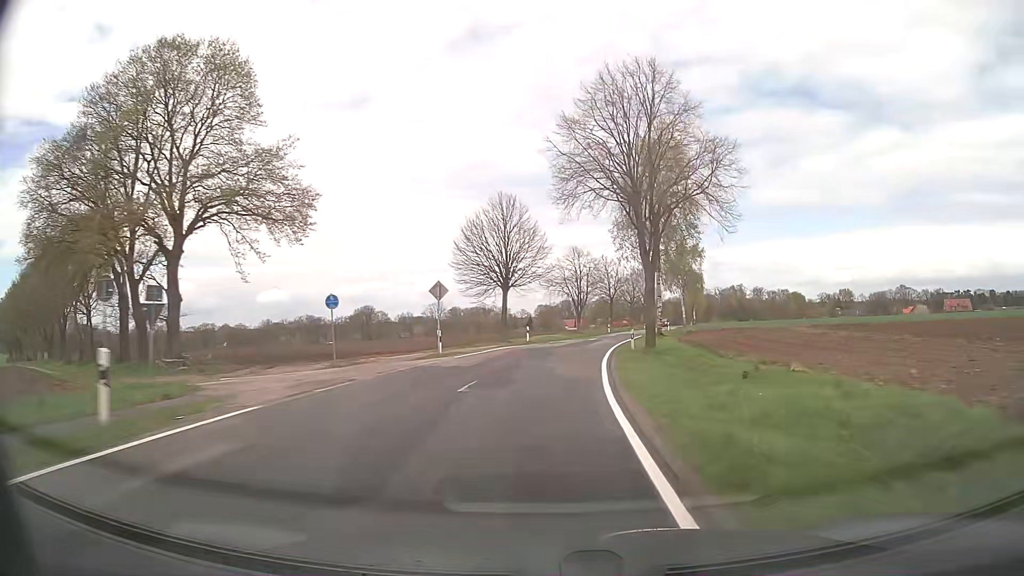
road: secondary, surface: asphalt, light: Day
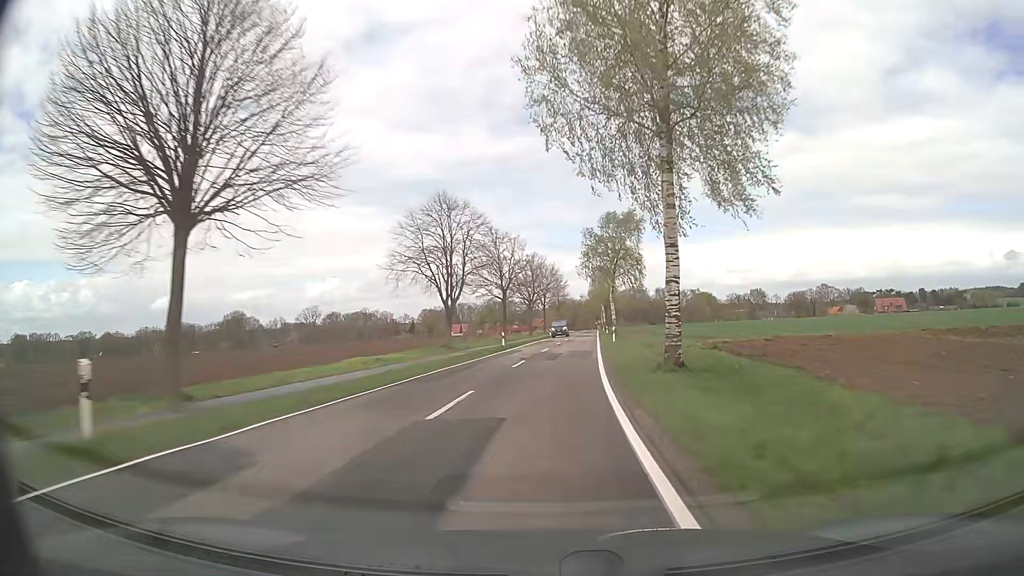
(+3.4, +38.6) m; +9°
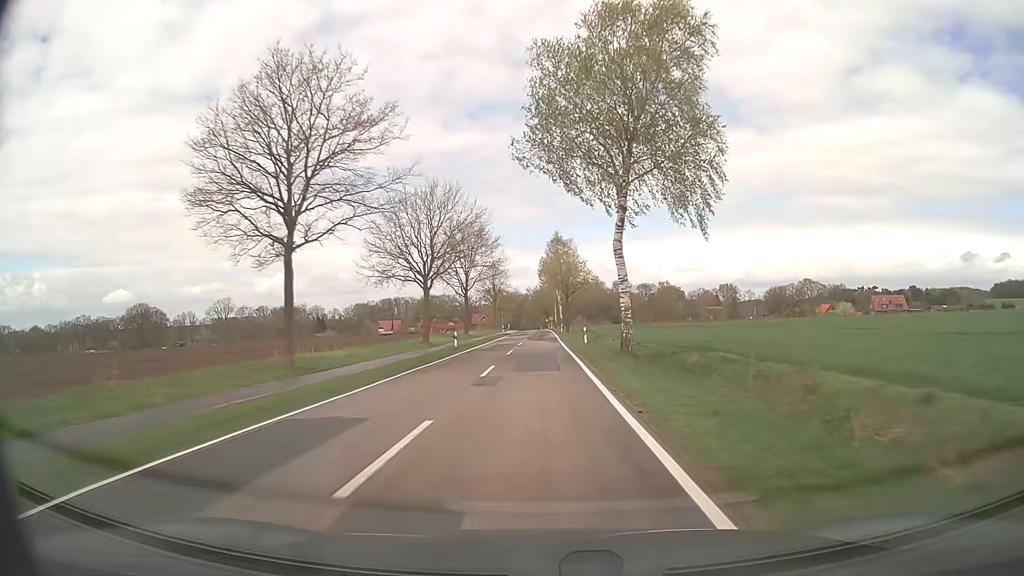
(+3.3, +52.2) m; +5°
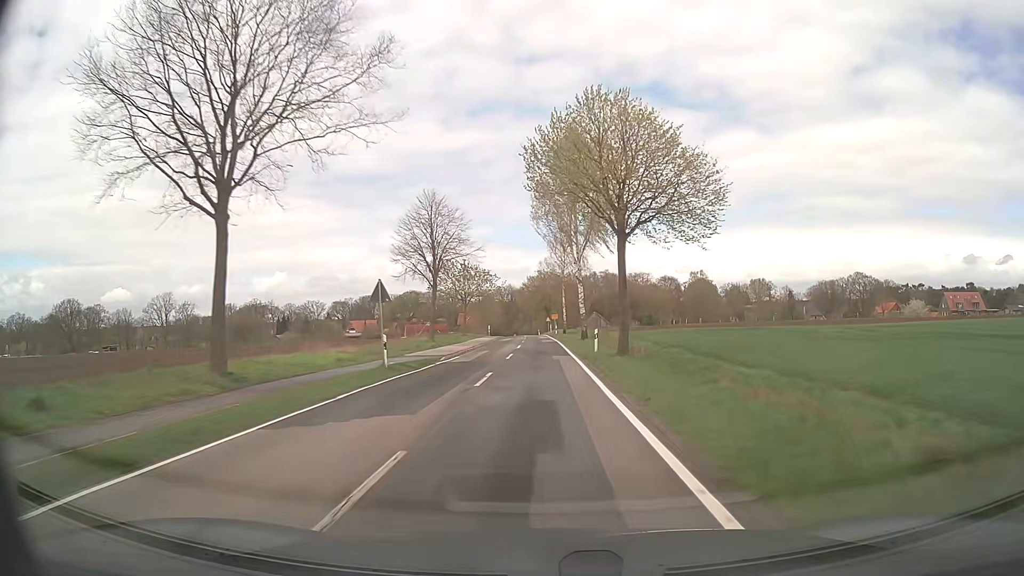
(+0.1, +62.0) m; 0°
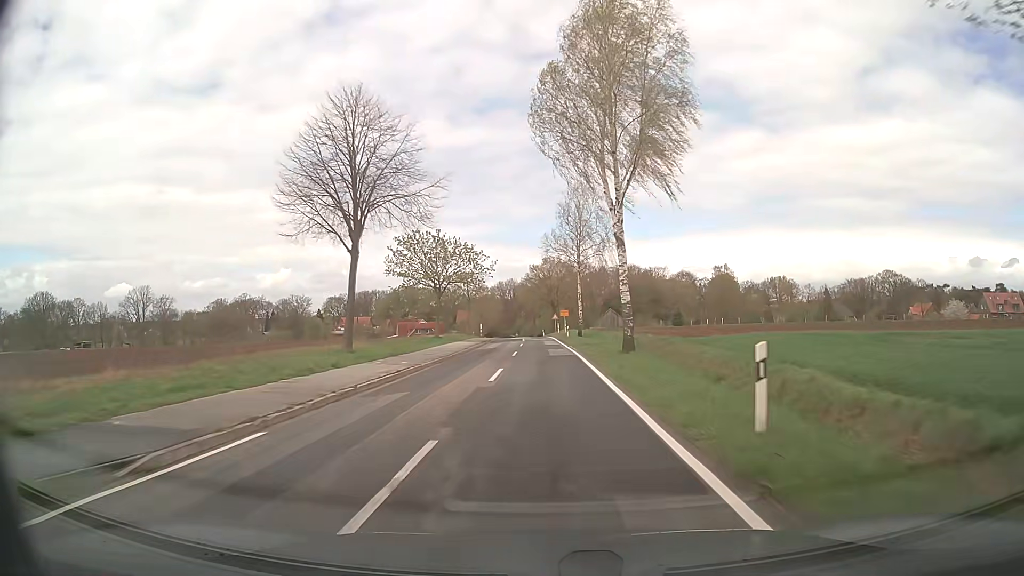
(0.0, +23.3) m; 0°
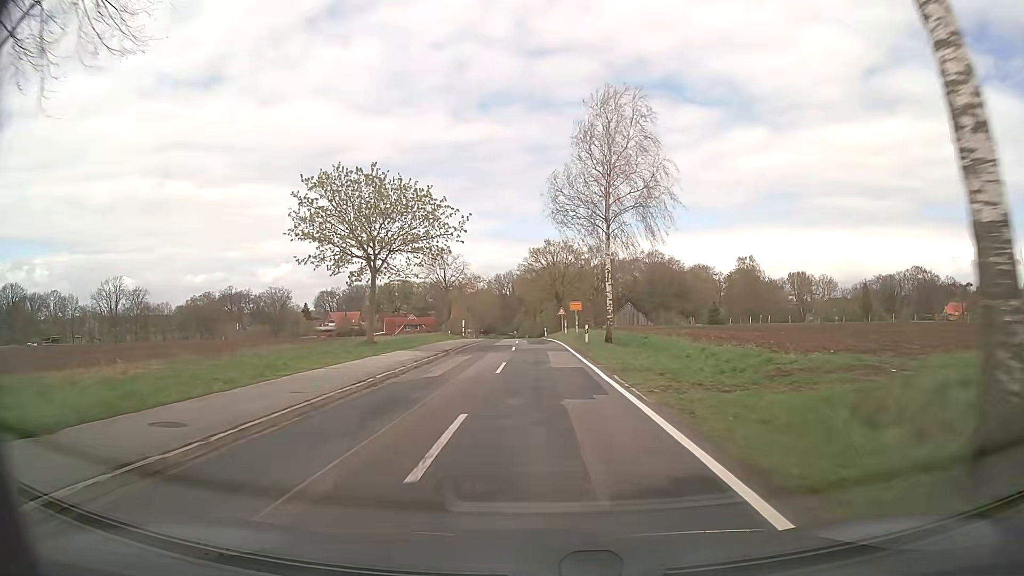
(0.0, +22.0) m; 0°
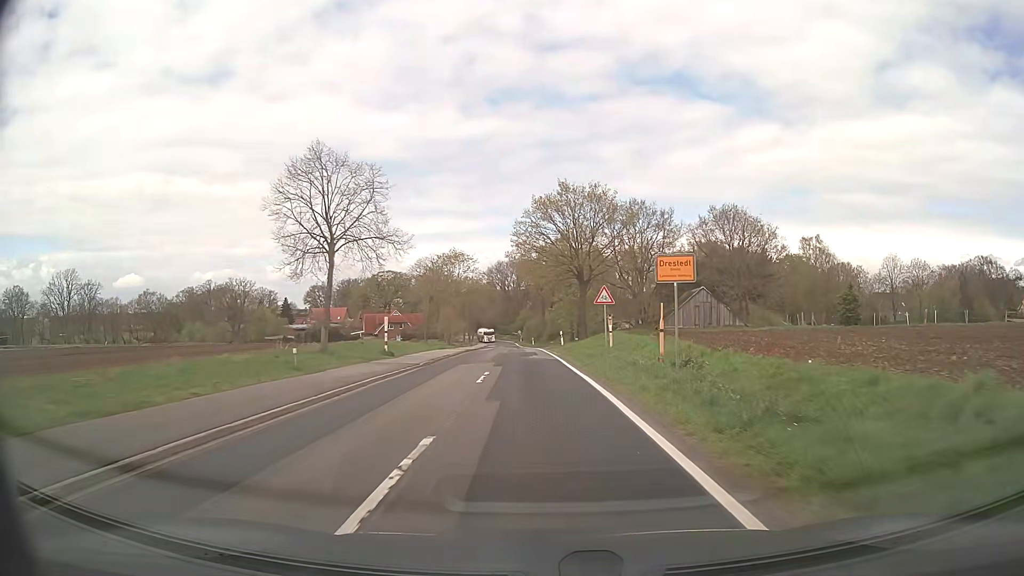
(-0.1, +37.3) m; -1°
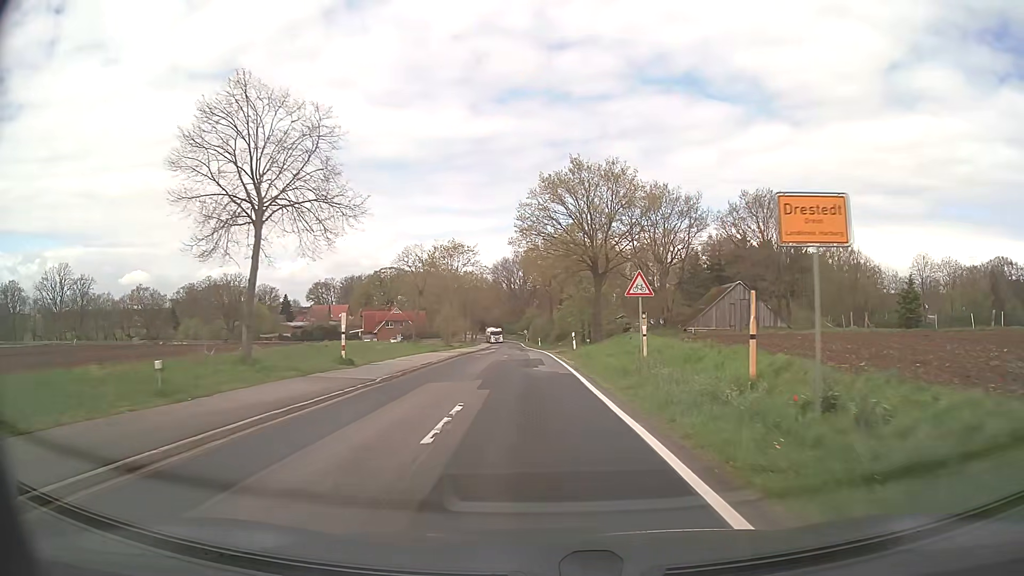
(0.0, +8.1) m; 0°
(0, +10) (0, +20) (0, +30) (-1, +40) (-1, +50) (-1, +60) (-2, +70) (-2, +80) (-2, +90) (-3, +100) m
